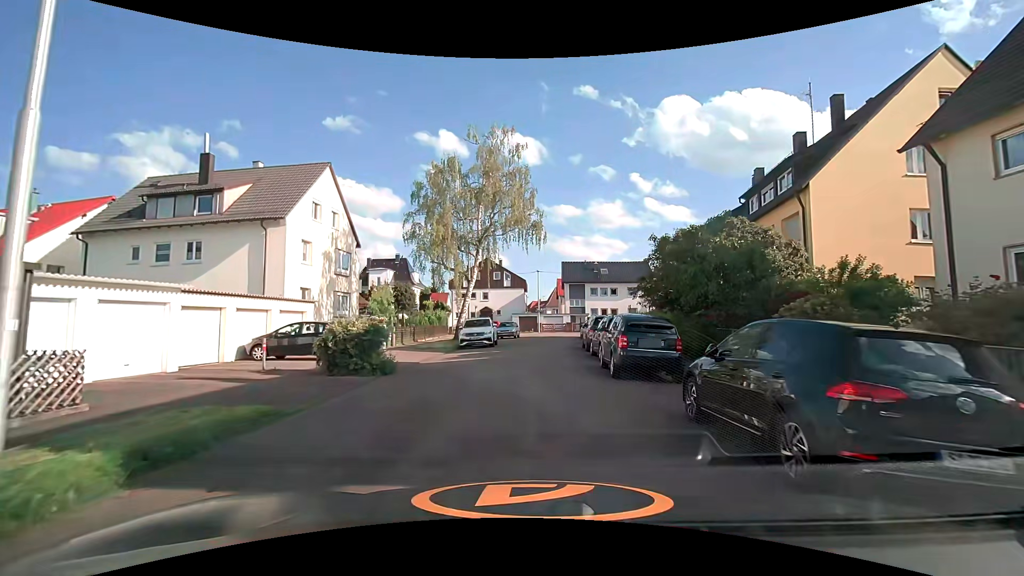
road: residential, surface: asphalt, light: Day
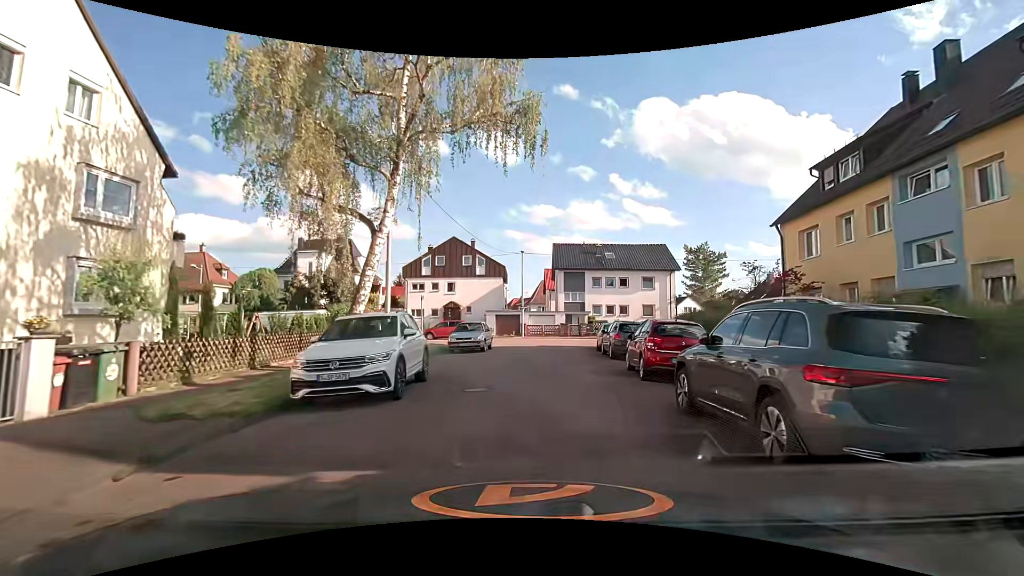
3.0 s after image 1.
(+0.1, +17.7) m; +2°
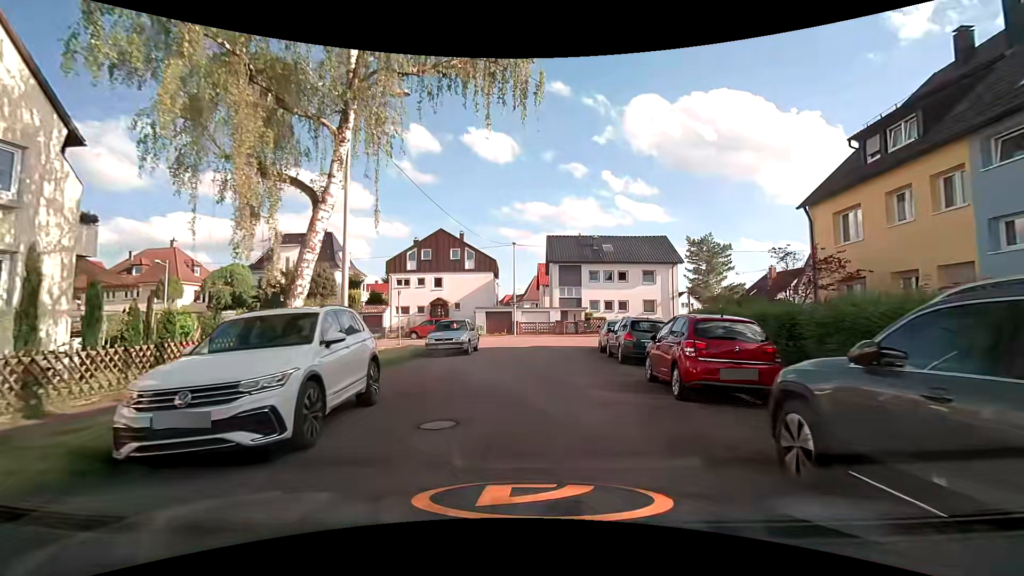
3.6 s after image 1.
(0.0, +3.4) m; 0°
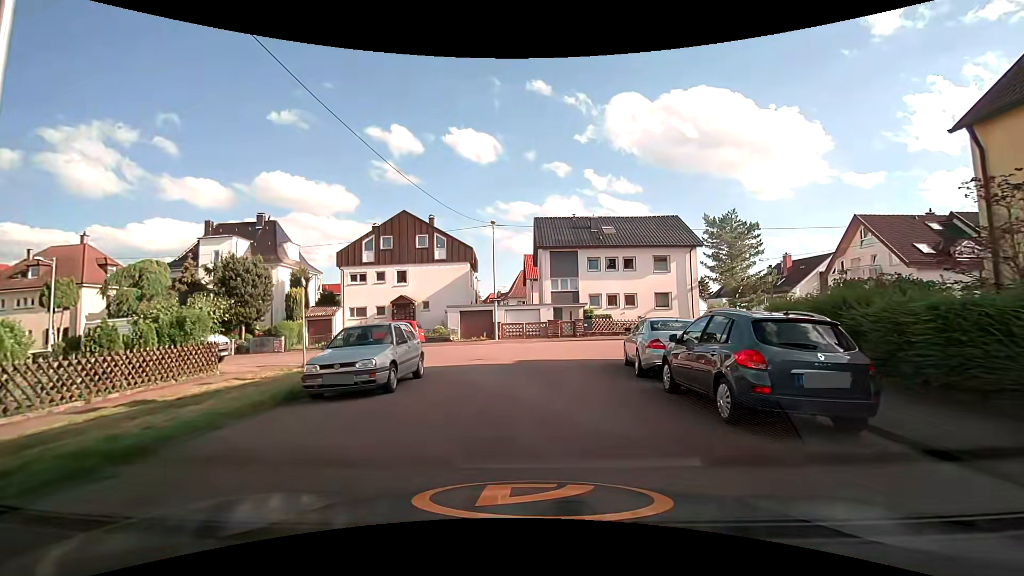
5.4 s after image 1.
(+0.2, +9.1) m; +3°
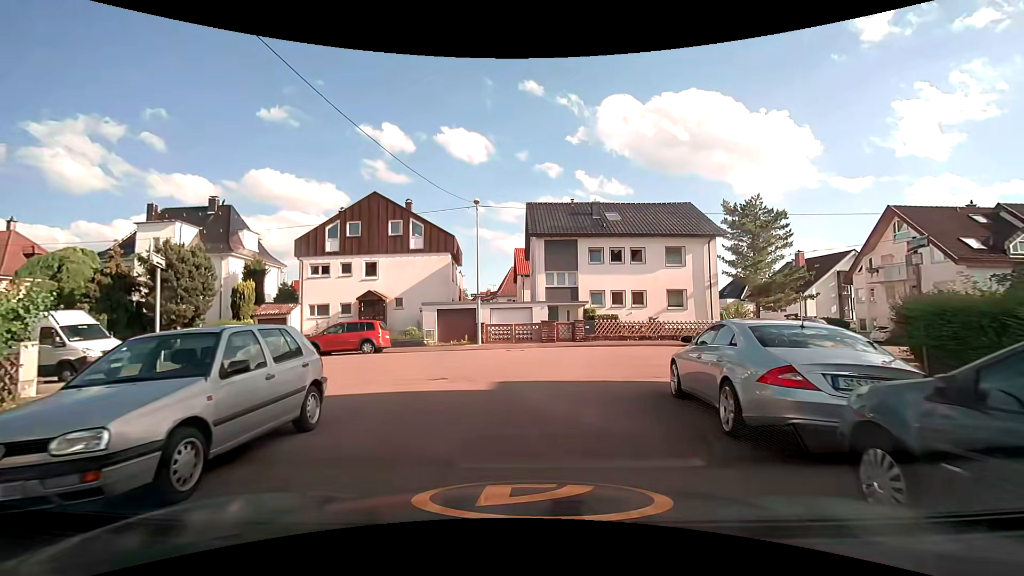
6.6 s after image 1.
(0.0, +5.6) m; -1°
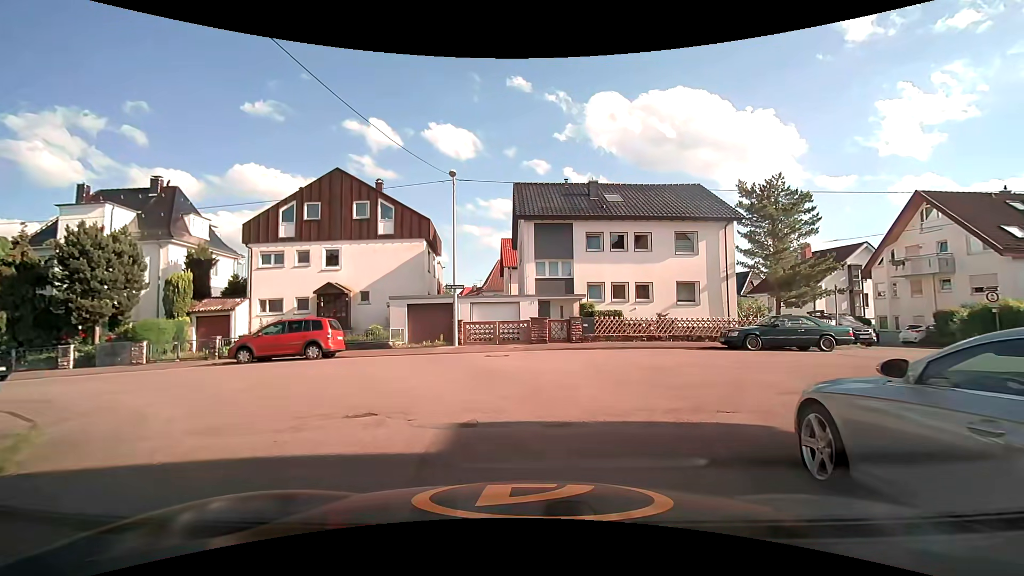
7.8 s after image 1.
(+0.1, +4.6) m; +2°
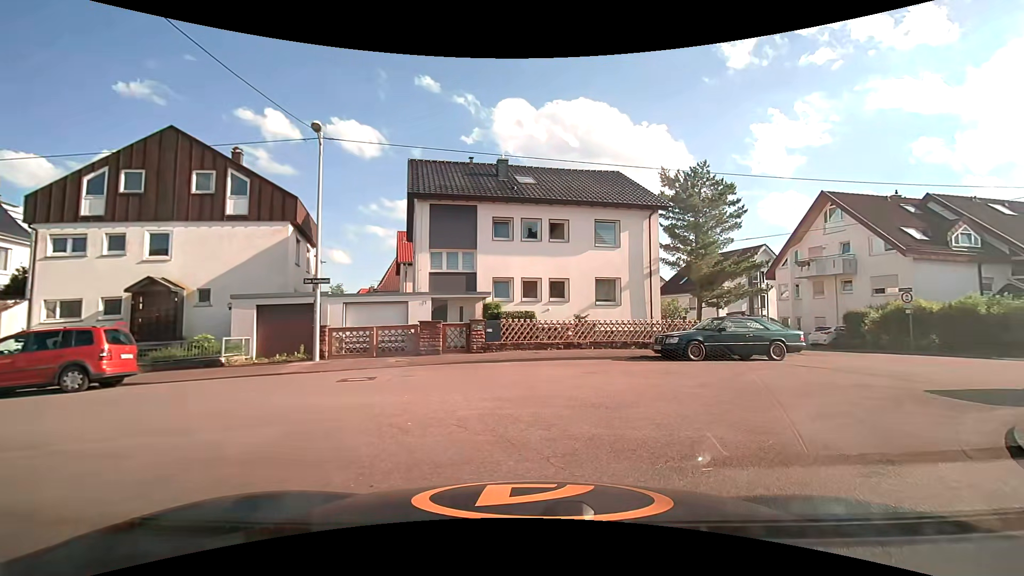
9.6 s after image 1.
(+0.2, +5.0) m; +11°
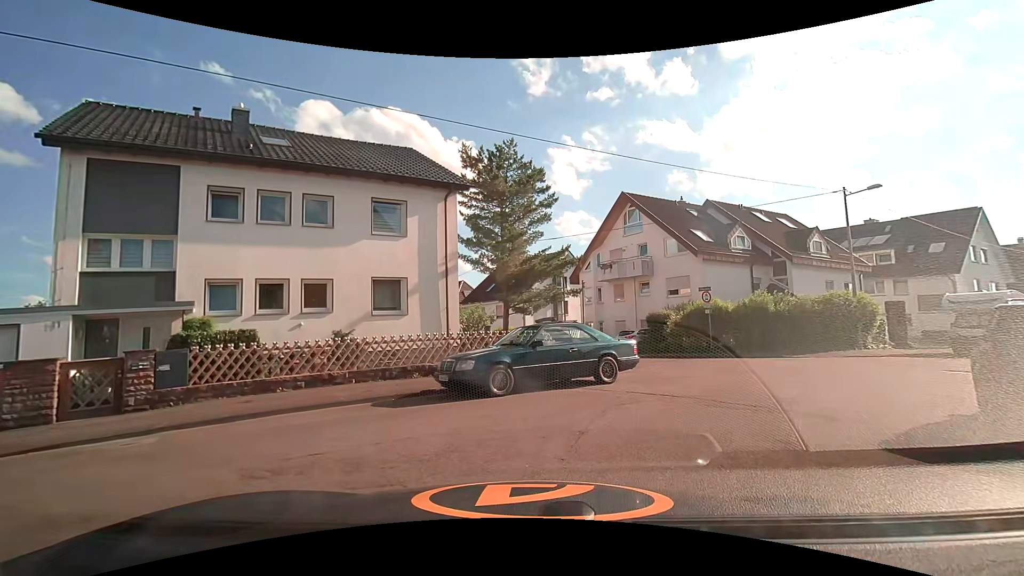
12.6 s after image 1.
(+1.3, +6.1) m; +23°
